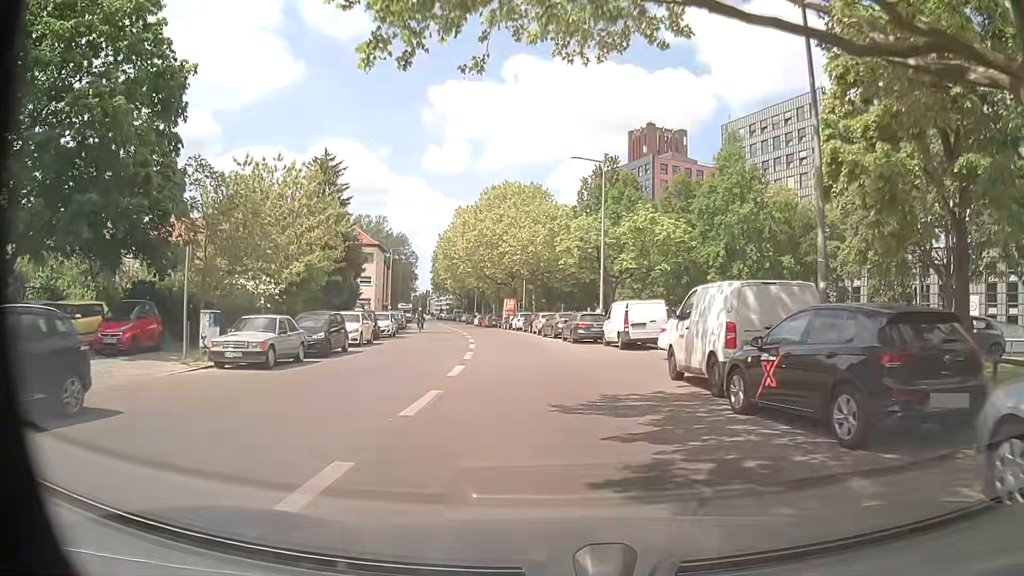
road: tertiary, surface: asphalt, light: Day
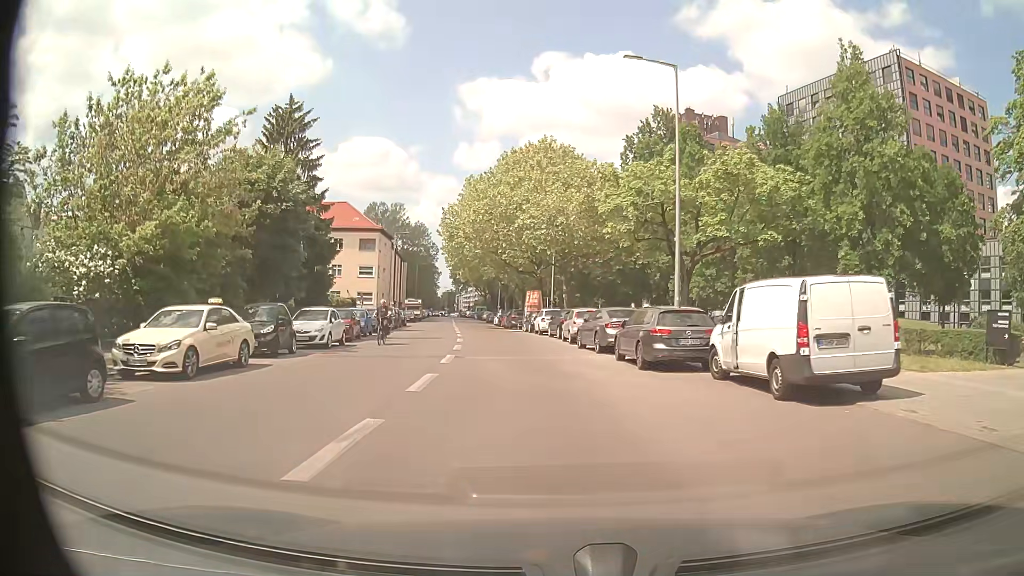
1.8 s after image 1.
(-0.5, +15.9) m; -3°
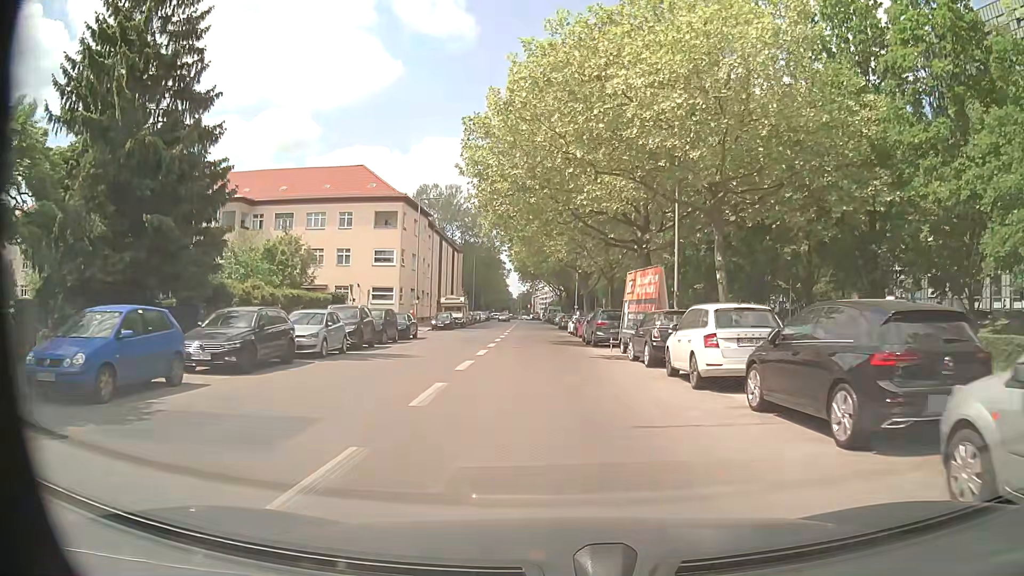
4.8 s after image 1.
(-1.6, +26.0) m; -6°
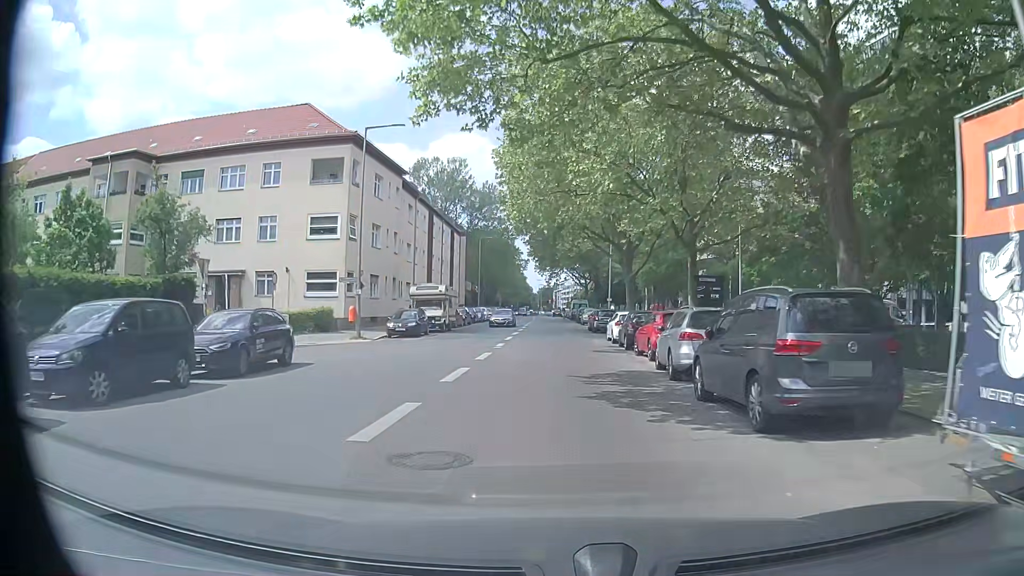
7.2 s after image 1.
(-0.5, +21.2) m; -2°
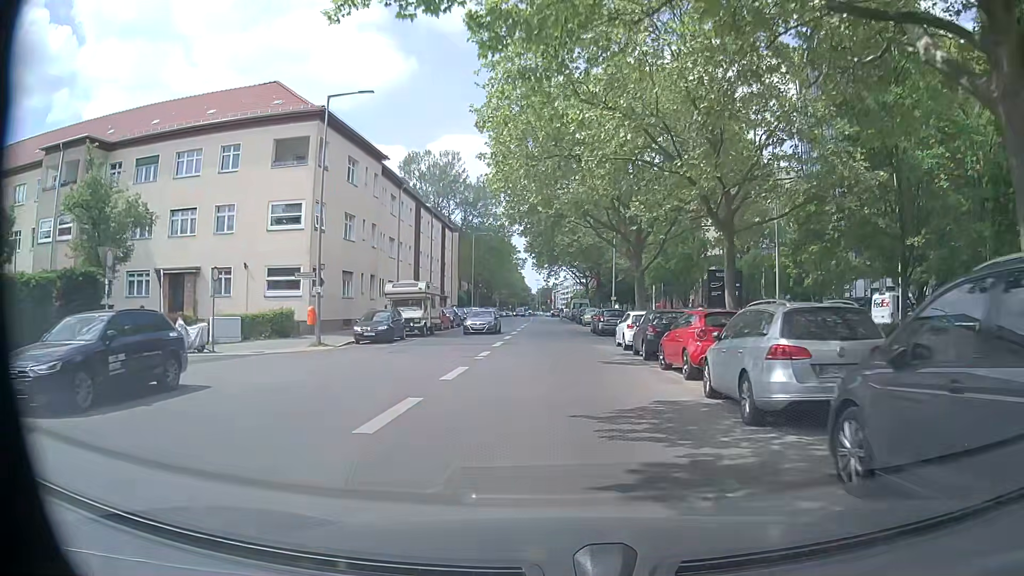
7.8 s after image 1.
(0.0, +5.7) m; 0°
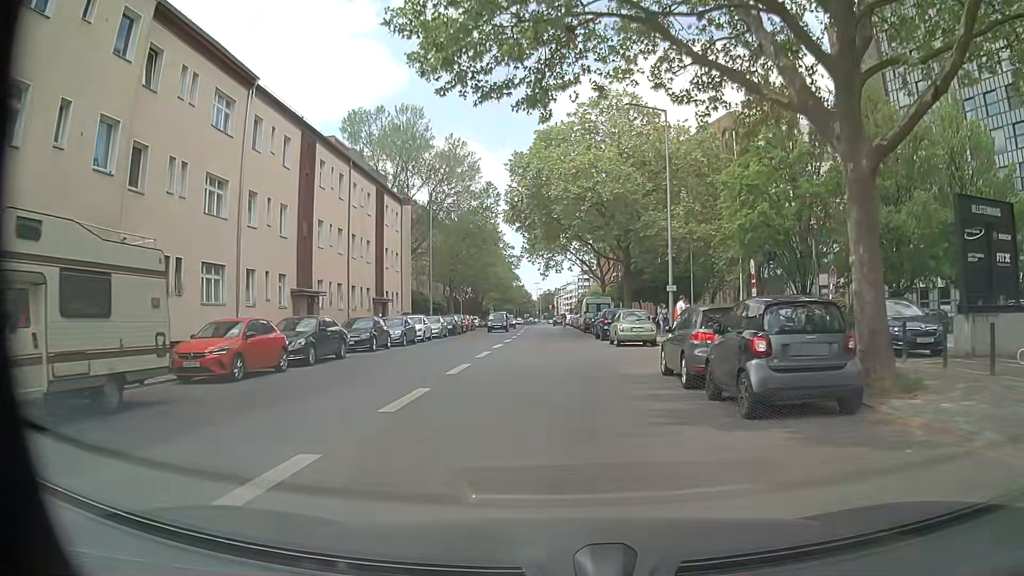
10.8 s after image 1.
(-0.1, +28.6) m; -1°
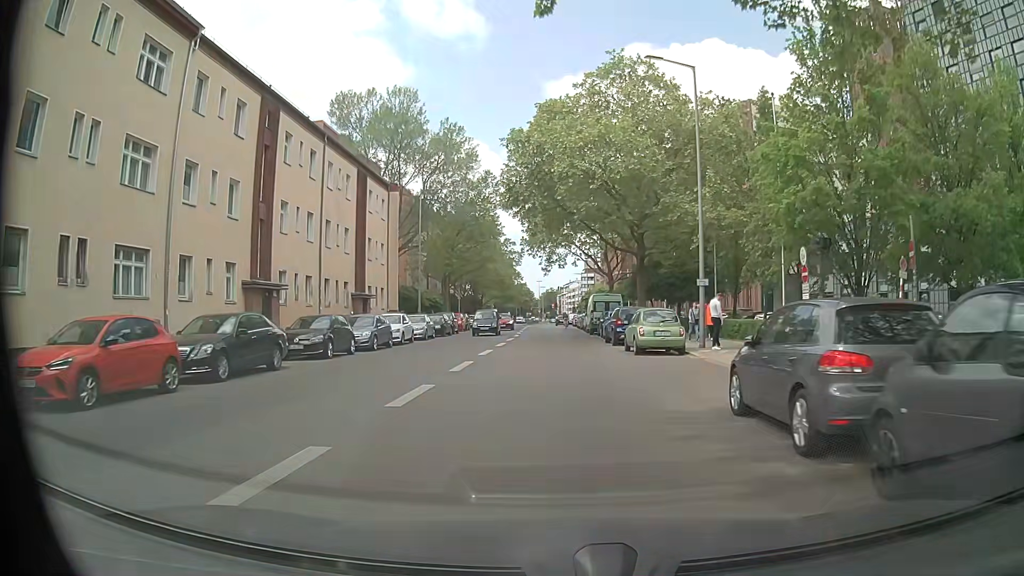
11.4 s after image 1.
(0.0, +5.8) m; +1°
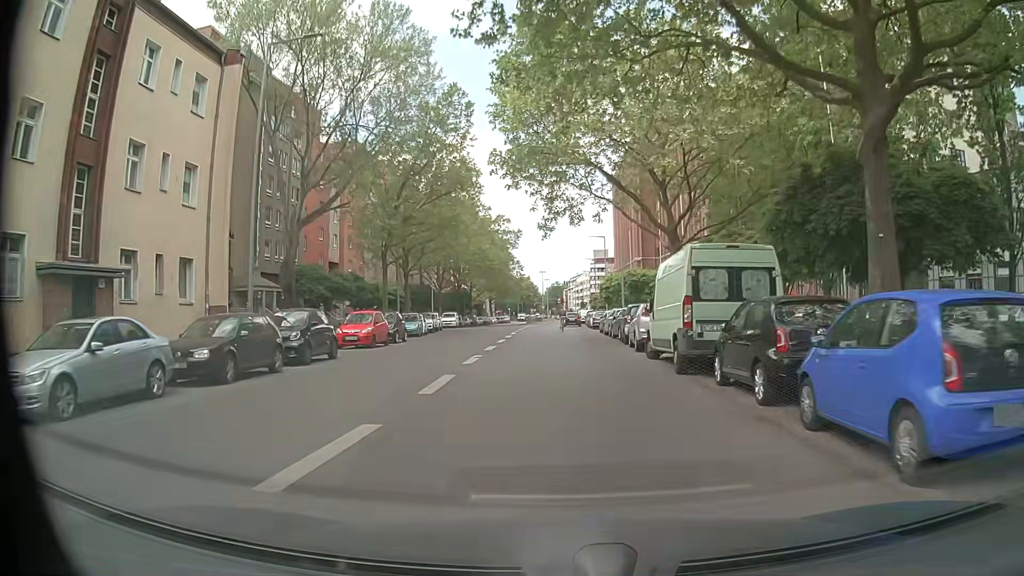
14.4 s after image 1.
(-0.6, +28.9) m; -2°
(0, +10) (0, +20) (0, +30) (0, +40) (0, +50) (-1, +60) (-1, +70) (-1, +80) (0, +90) (+1, +100) m
